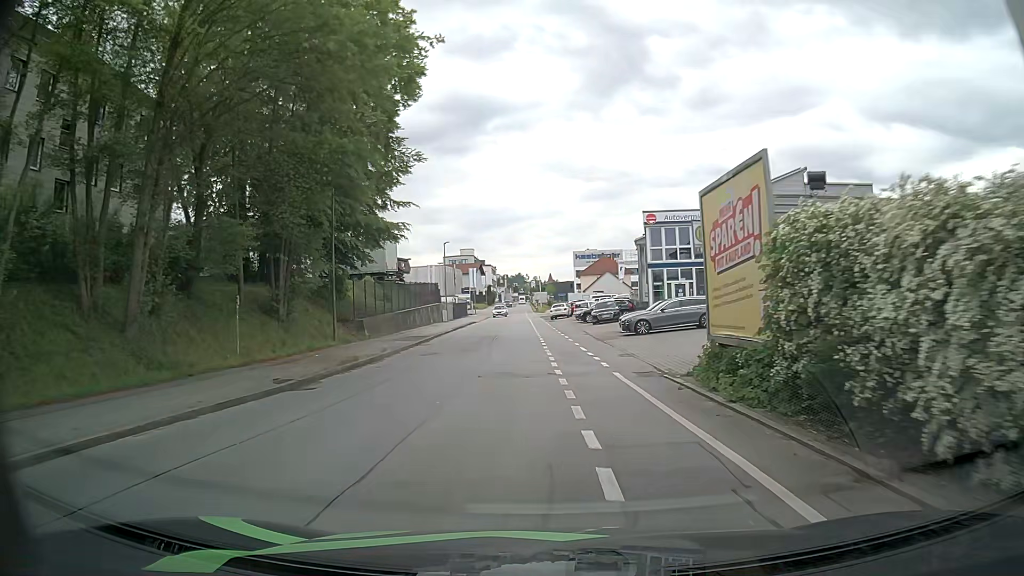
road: residential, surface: asphalt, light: Day
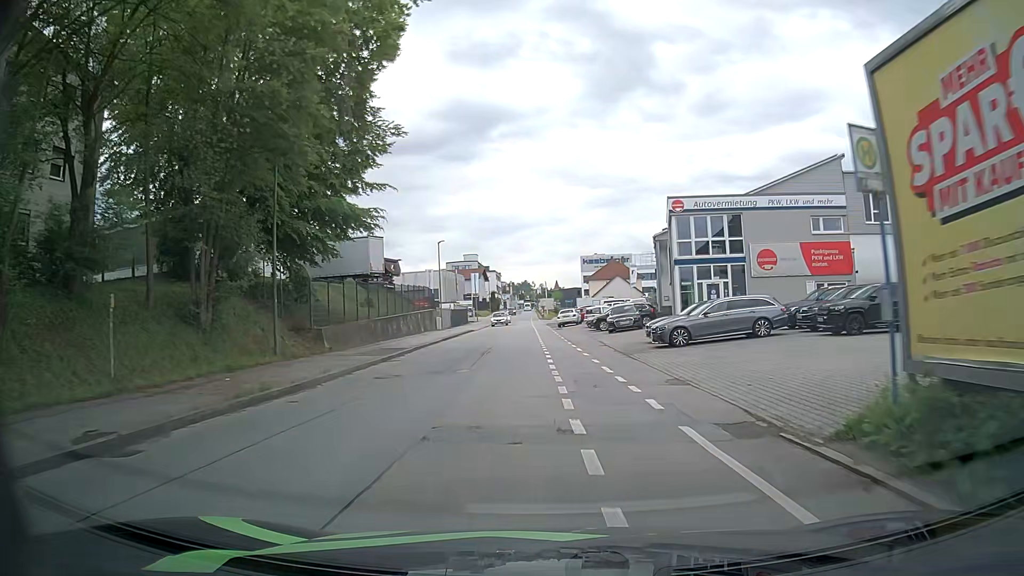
(-0.1, +7.3) m; -2°
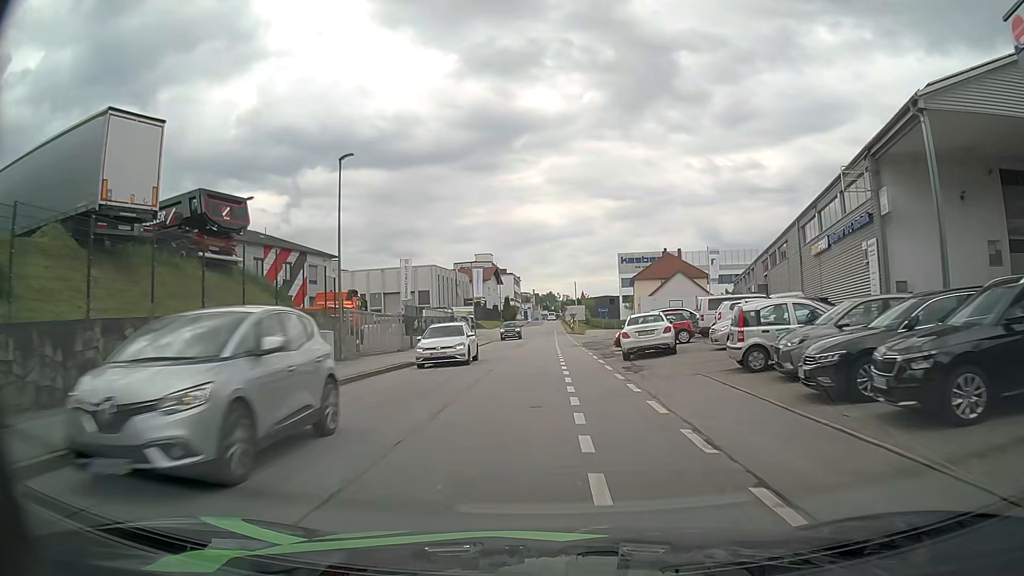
(-0.5, +35.8) m; -2°
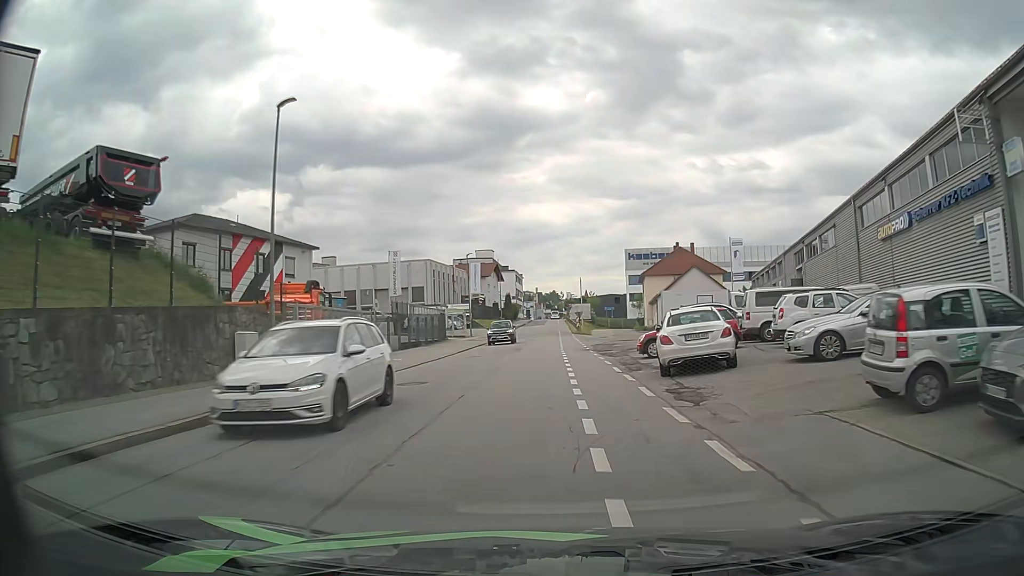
(0.0, +7.0) m; 0°
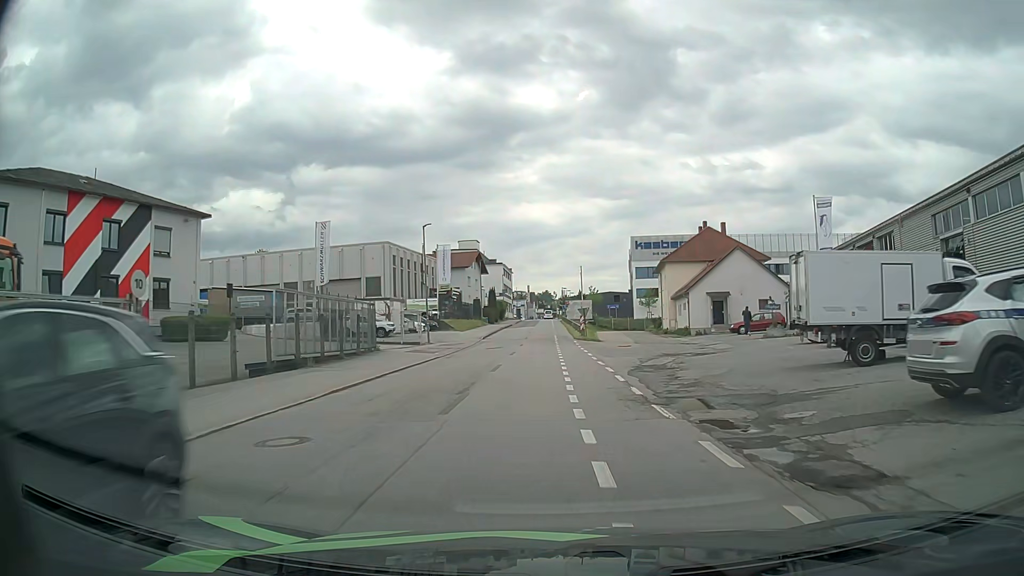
(0.0, +20.5) m; +1°
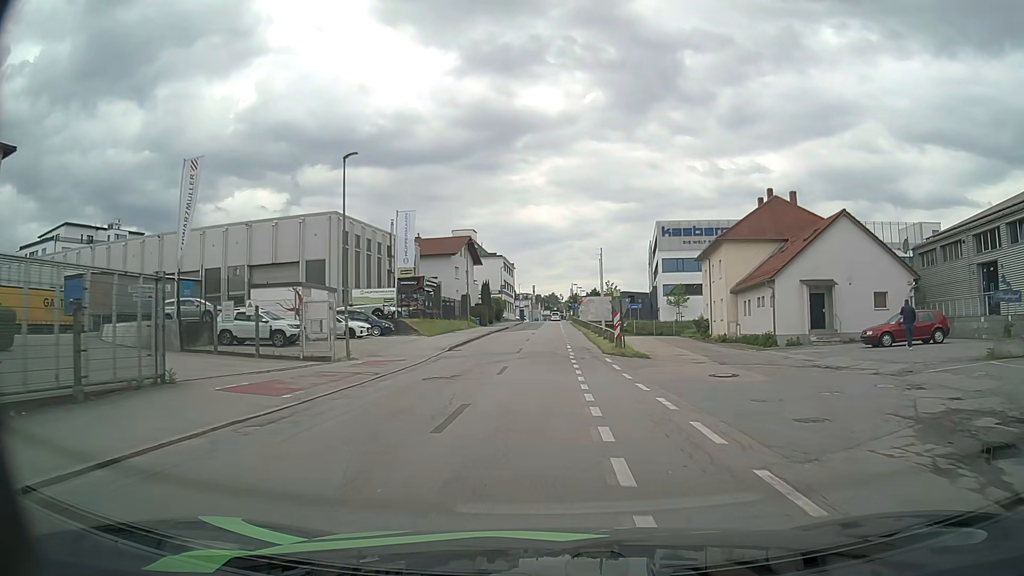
(-0.2, +20.3) m; -1°
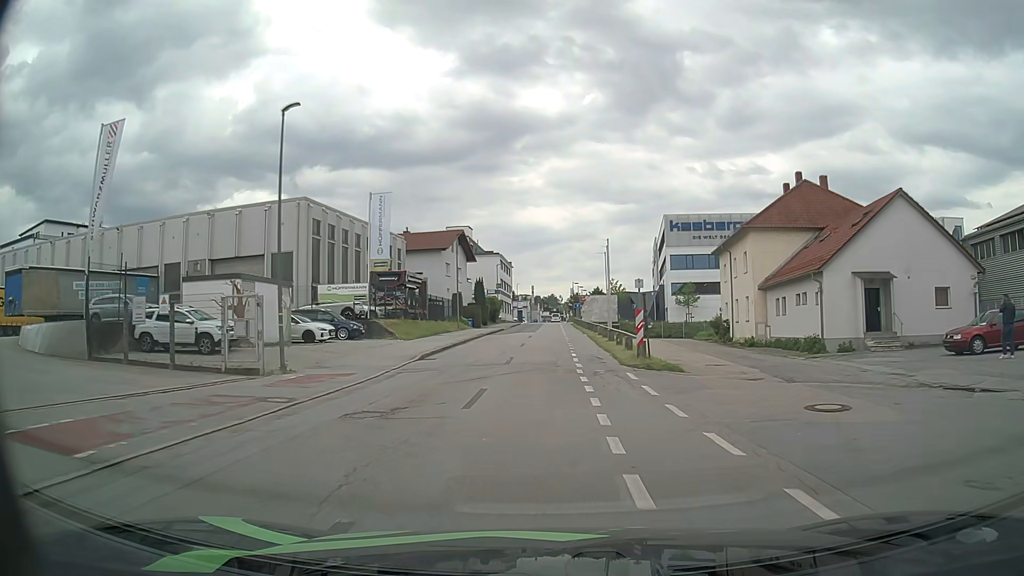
(0.0, +6.8) m; 0°
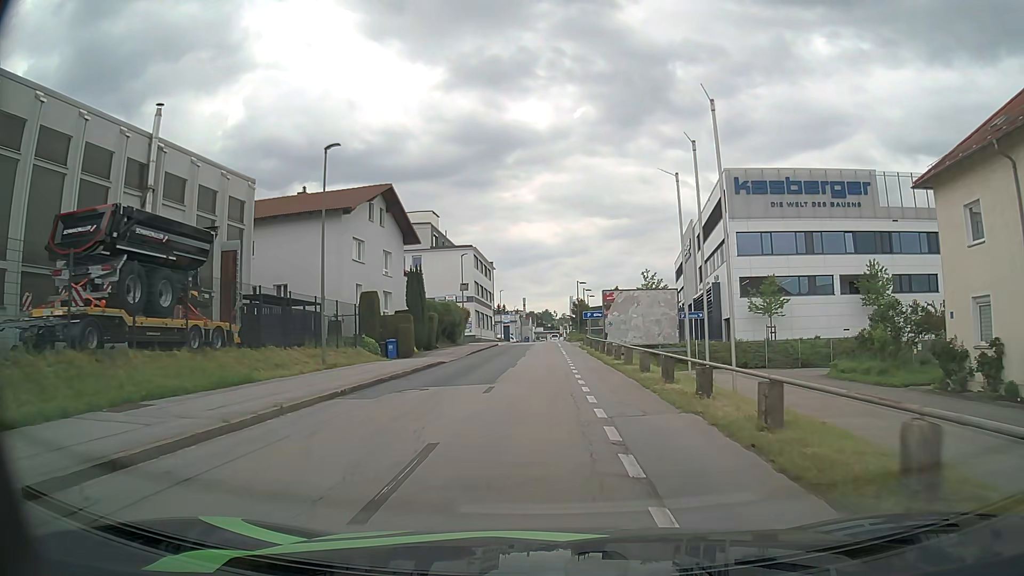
(+0.2, +33.4) m; +1°
(0, +10) (0, +20) (0, +30) (0, +40) (0, +50) (0, +60) (0, +70) (0, +80) (+1, +90) (+1, +100) m
